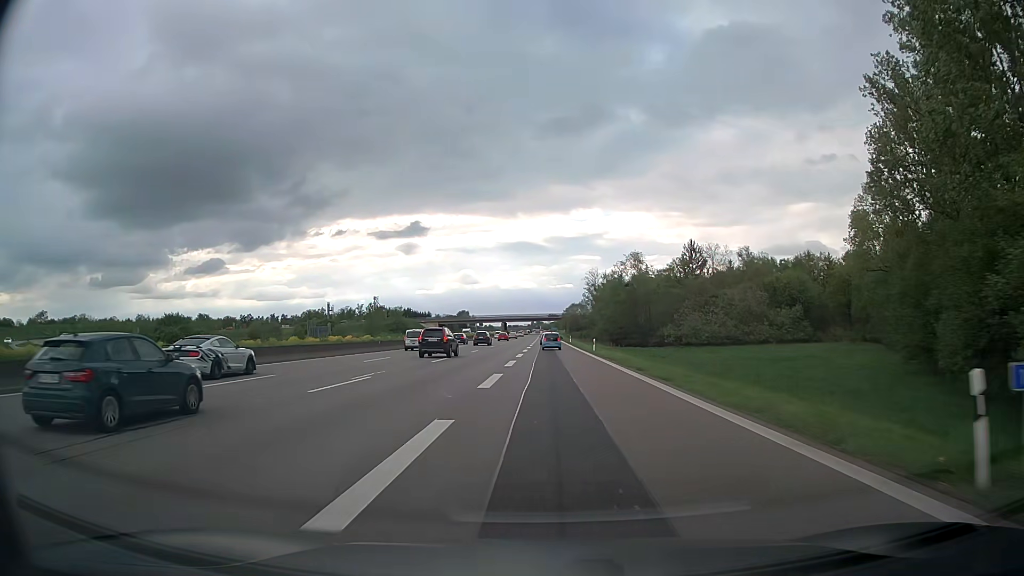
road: motorway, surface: asphalt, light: Day
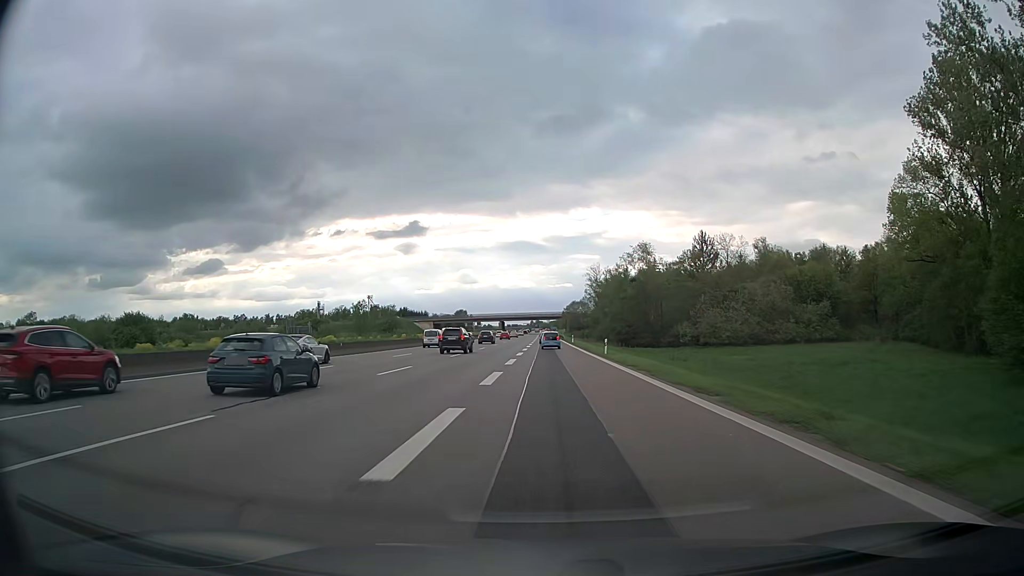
(0.0, +11.0) m; 0°
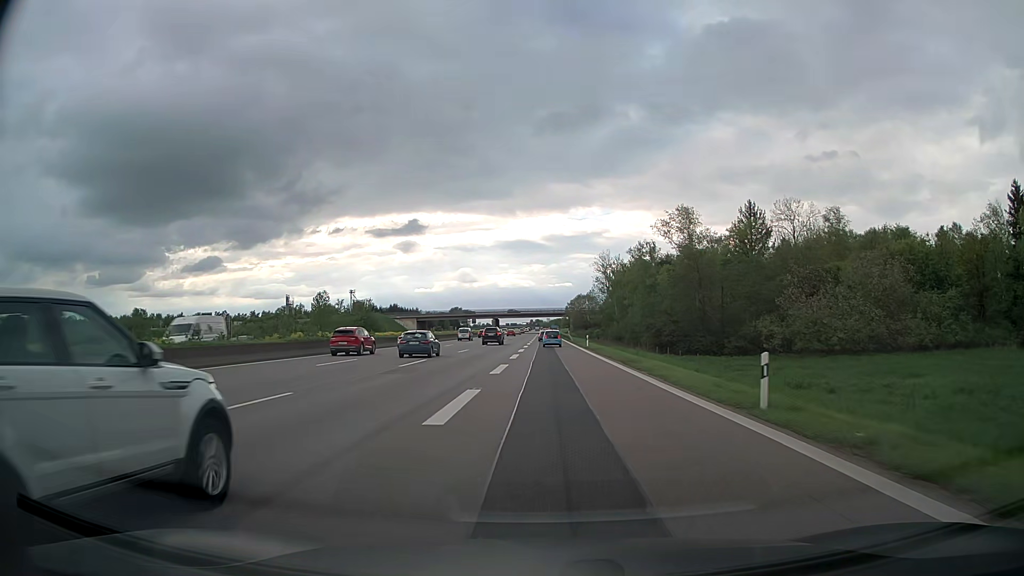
(-0.1, +32.1) m; 0°
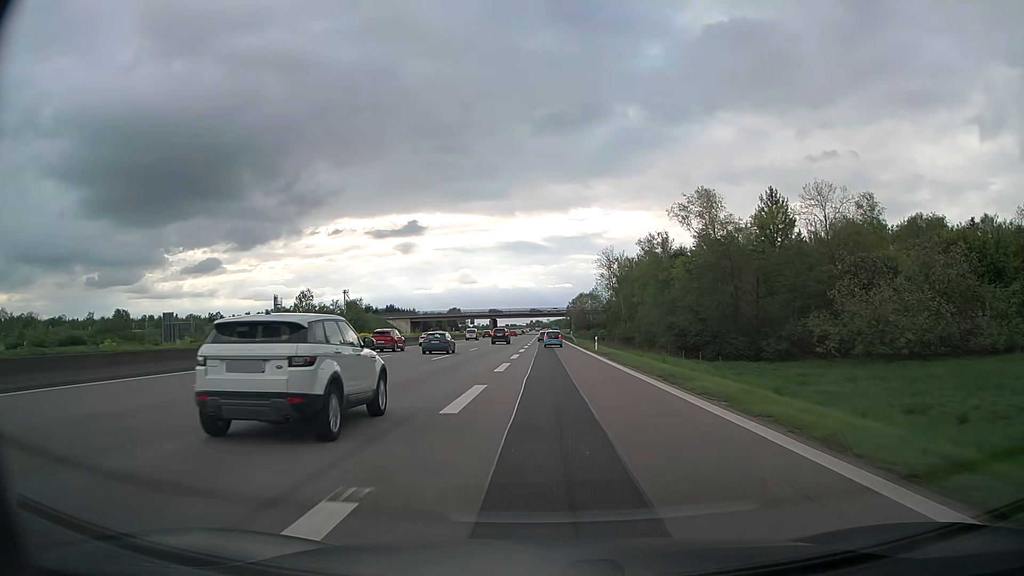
(0.0, +10.4) m; 0°
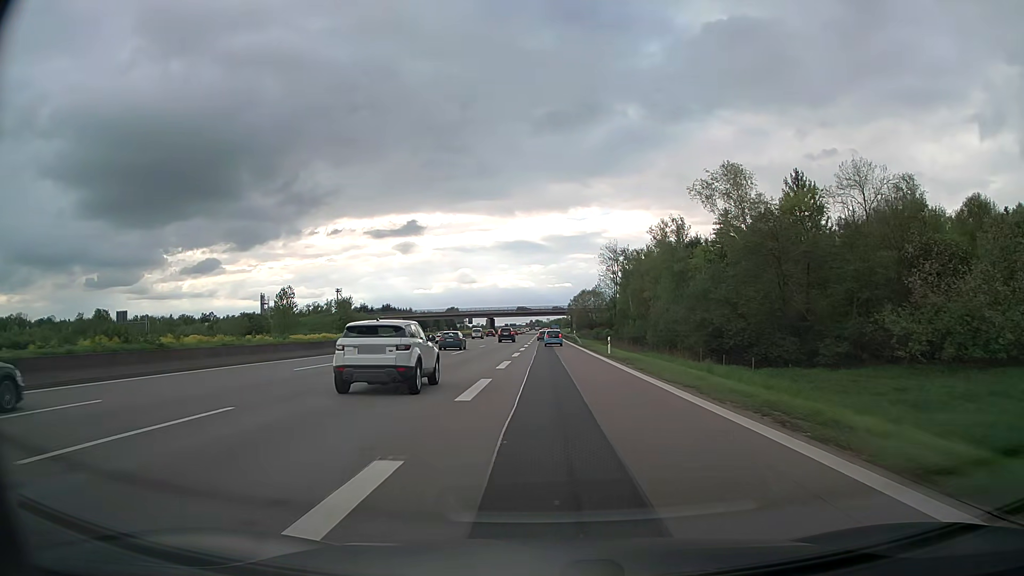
(0.0, +10.3) m; 0°
